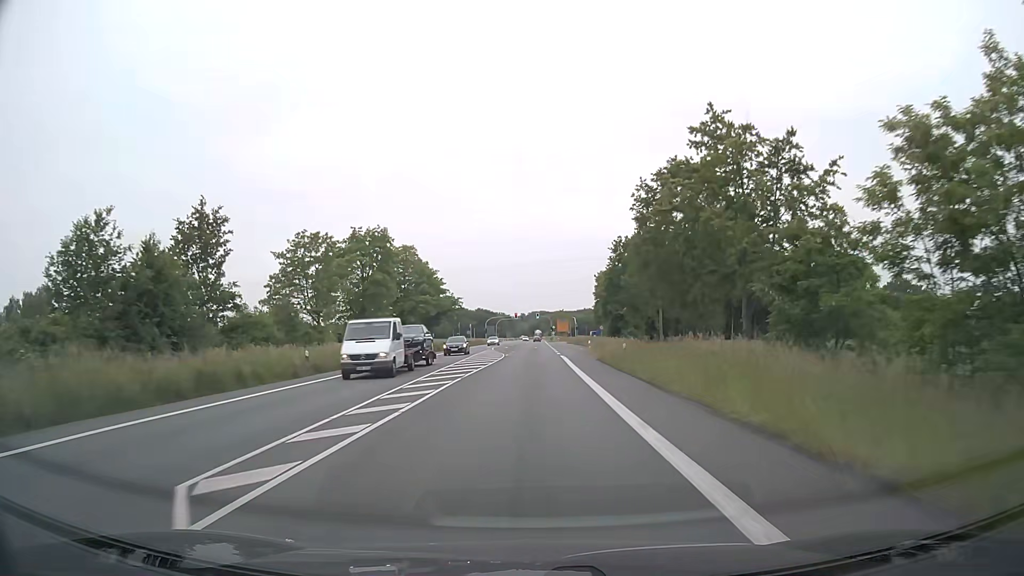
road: primary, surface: asphalt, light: Day
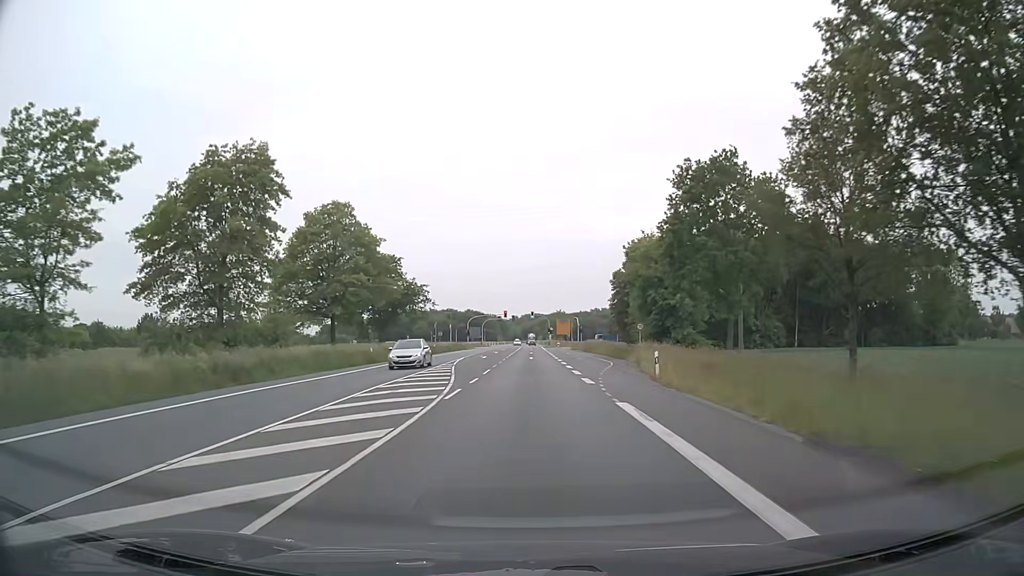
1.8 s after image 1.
(+0.1, +31.5) m; 0°
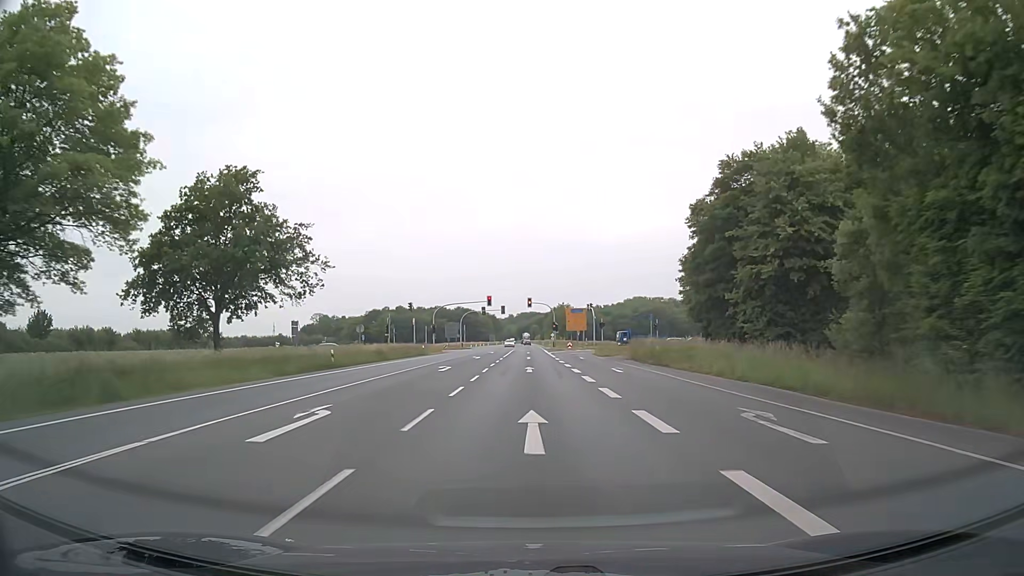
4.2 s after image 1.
(+0.3, +42.6) m; 0°
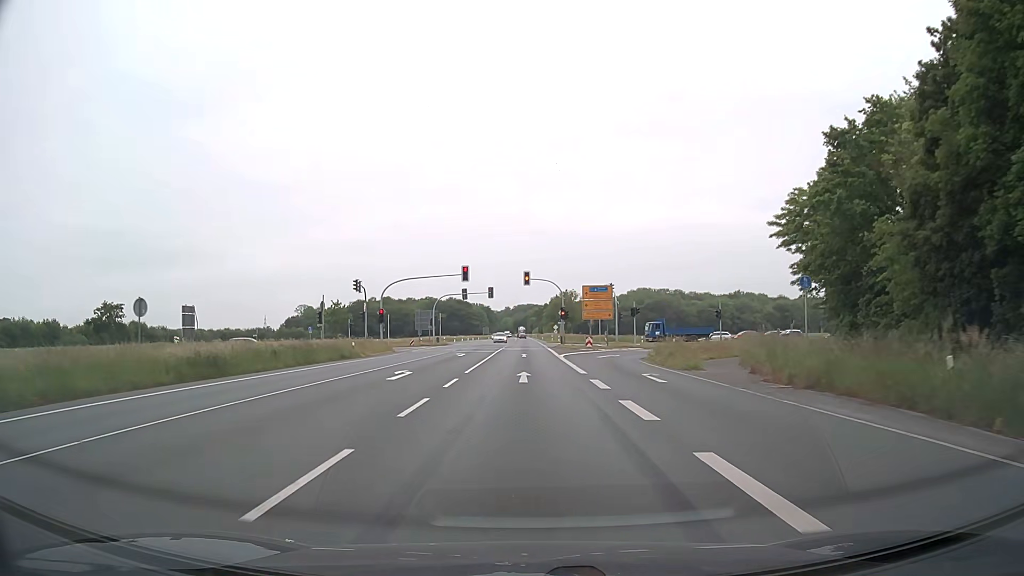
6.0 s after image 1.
(+0.2, +28.8) m; +1°
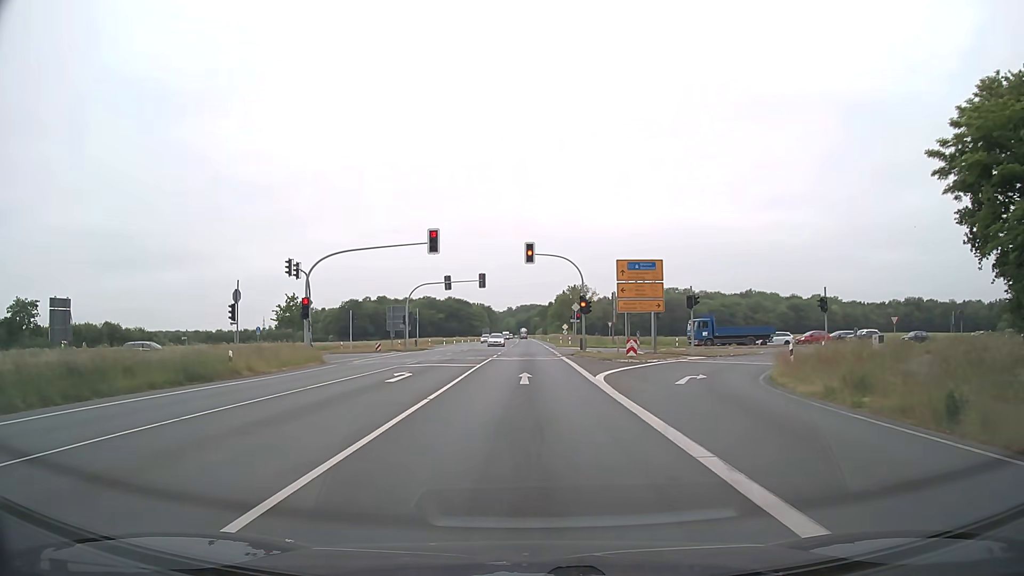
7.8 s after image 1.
(-0.1, +19.7) m; -1°
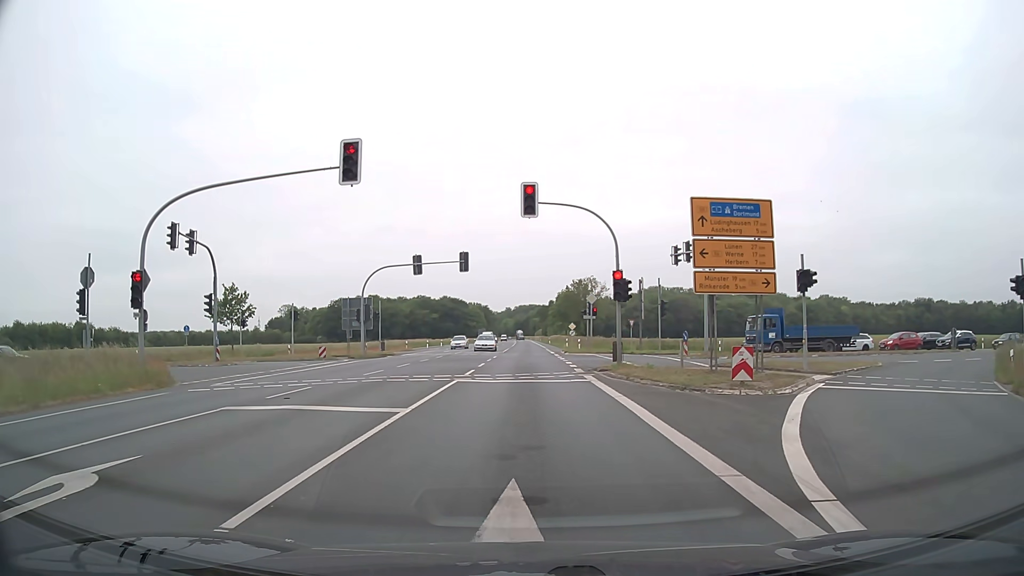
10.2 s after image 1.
(+0.1, +16.5) m; 0°
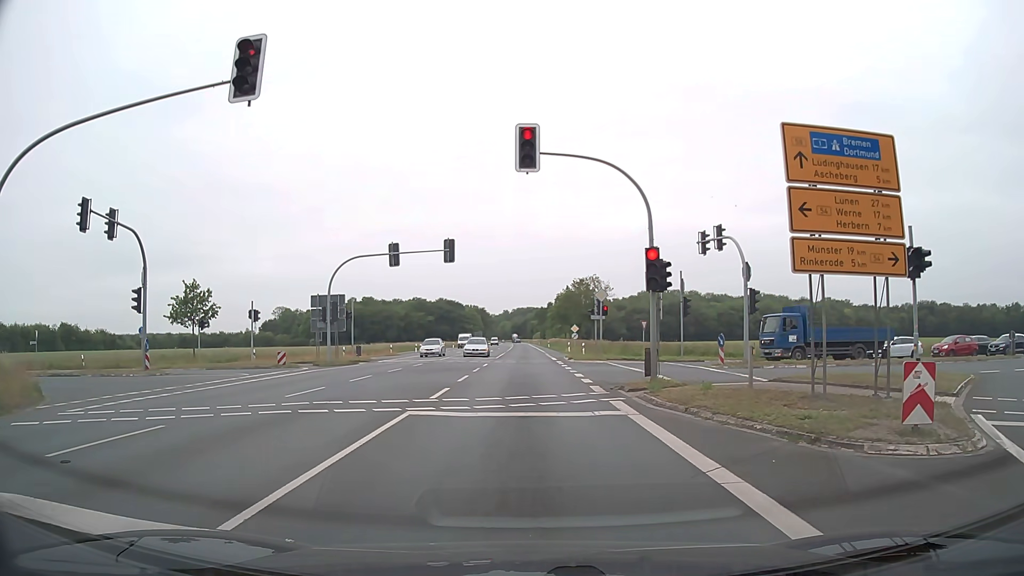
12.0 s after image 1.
(0.0, +7.3) m; 0°
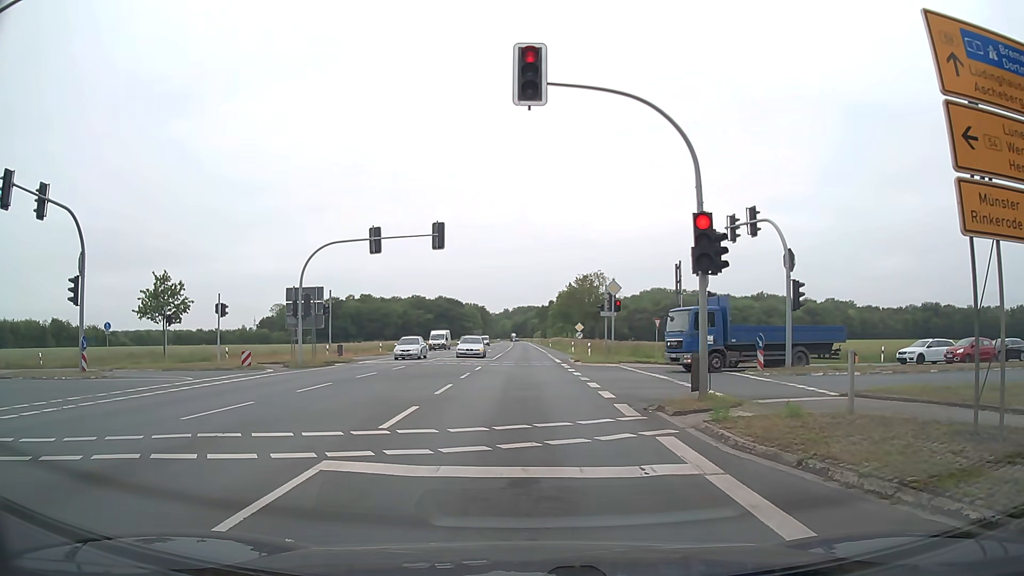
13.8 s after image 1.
(0.0, +5.1) m; +1°
